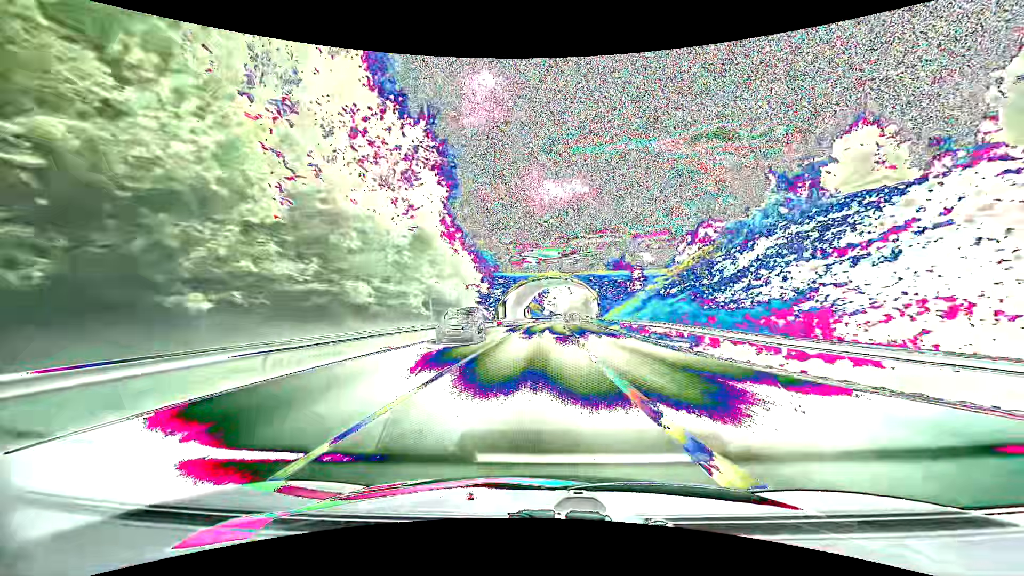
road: primary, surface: asphalt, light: Day
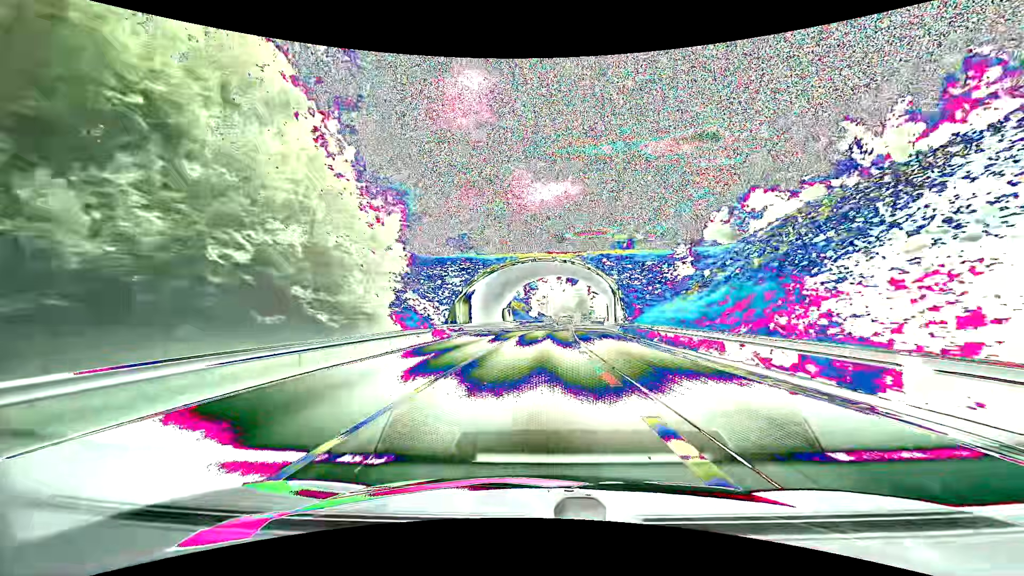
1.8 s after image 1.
(+0.5, +34.0) m; +2°
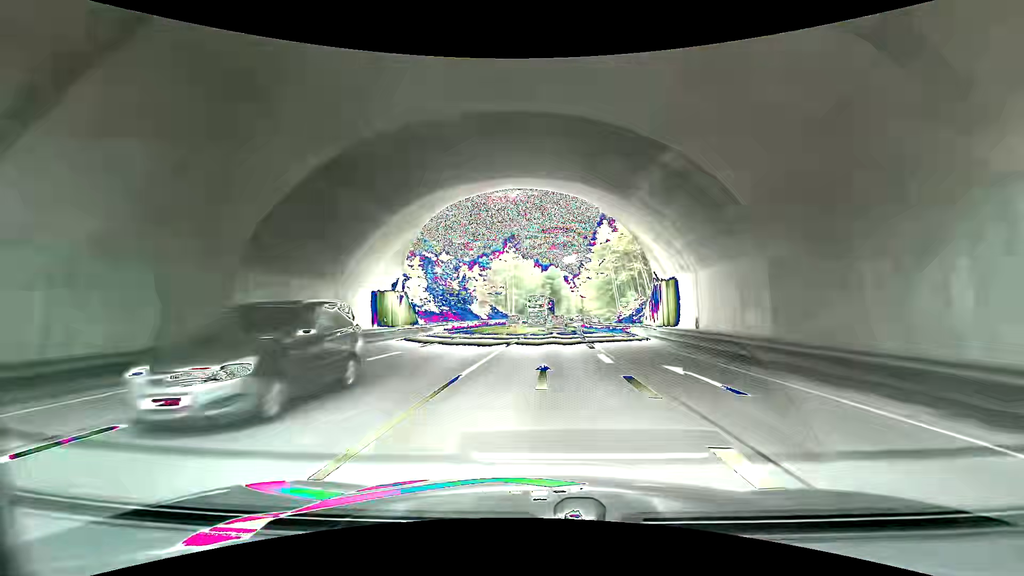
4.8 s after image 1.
(+1.4, +55.8) m; +4°
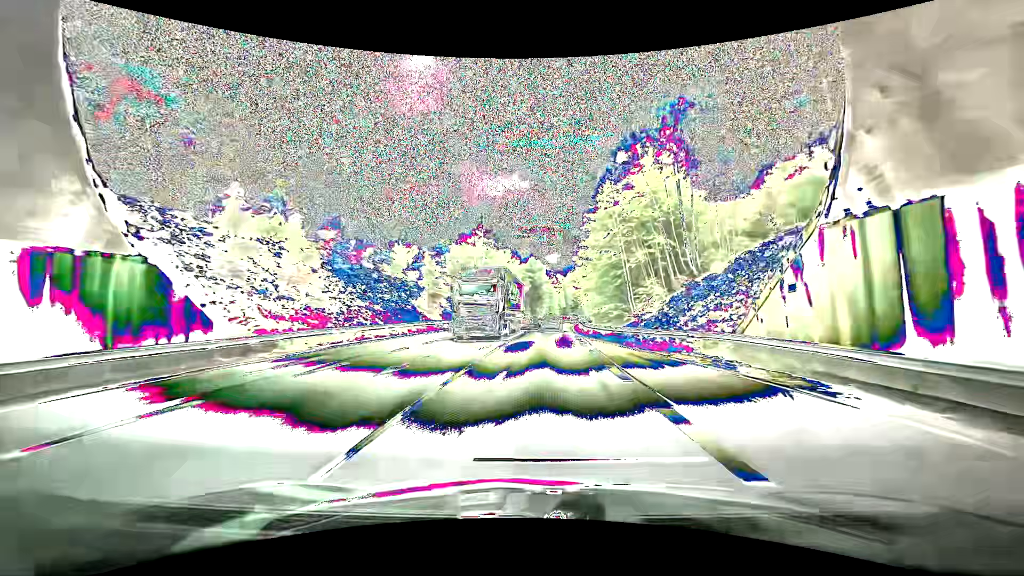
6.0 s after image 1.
(+0.2, +22.1) m; +1°
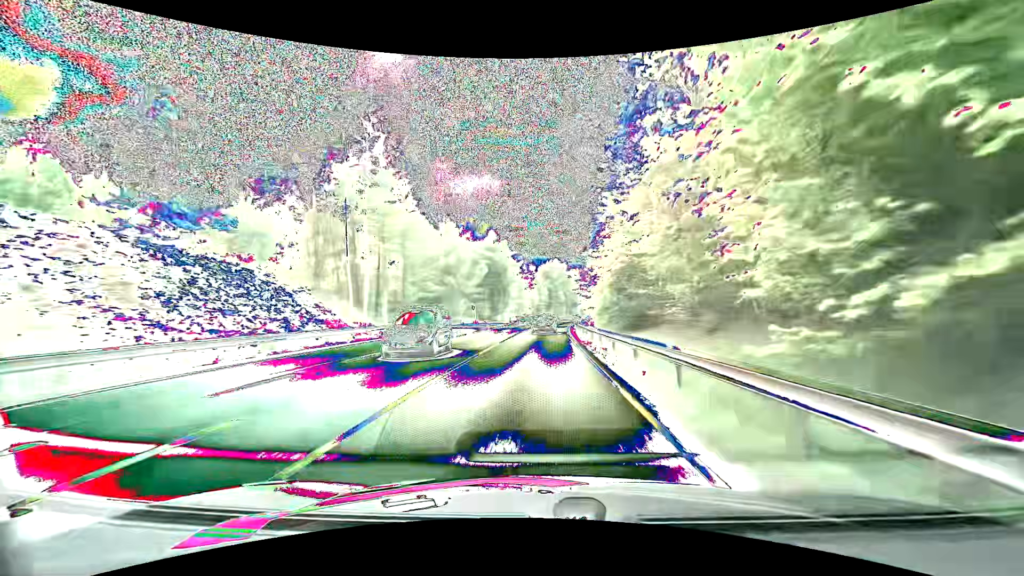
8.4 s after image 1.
(+2.2, +44.1) m; +4°
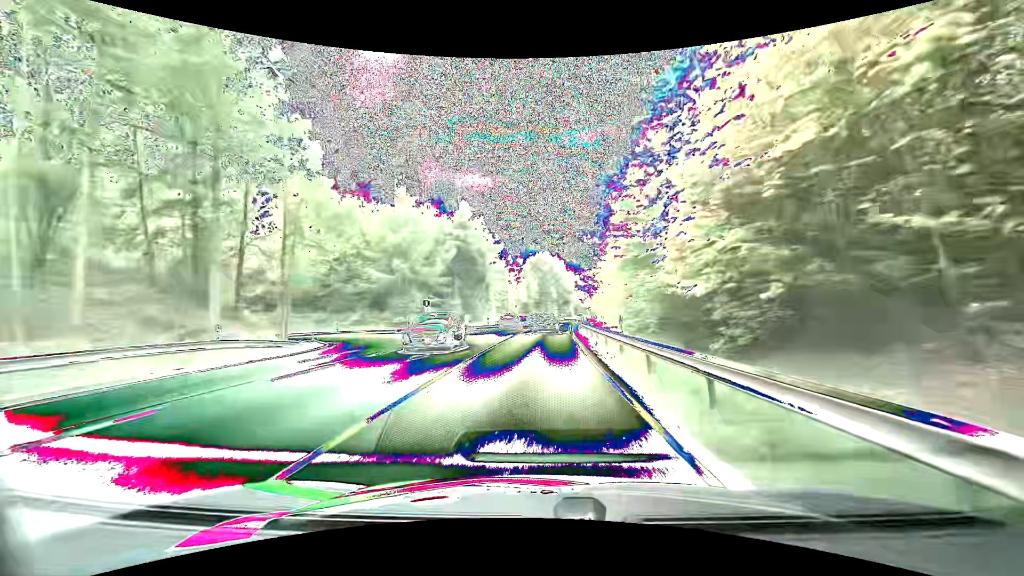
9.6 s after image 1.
(+0.3, +22.0) m; +1°
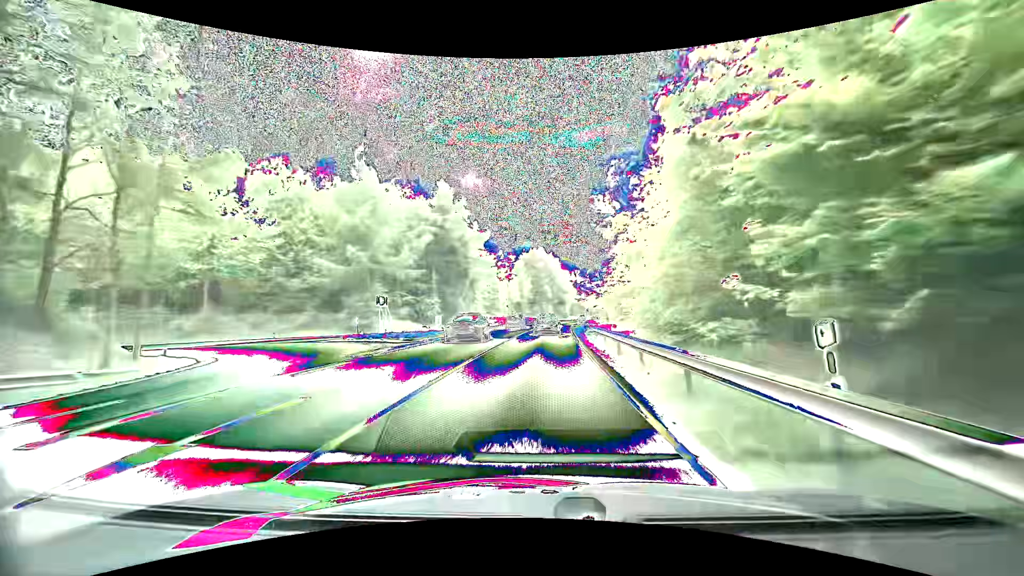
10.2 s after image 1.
(+0.1, +11.0) m; +1°
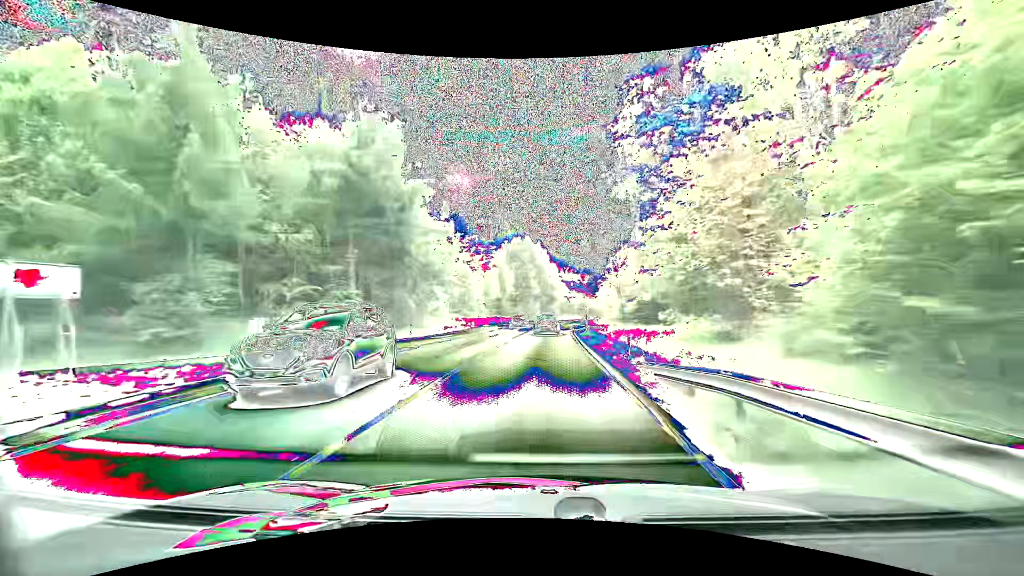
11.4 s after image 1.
(+0.3, +22.1) m; +2°
(0, +10) (0, +20) (+1, +30) (+1, +40) (+2, +50) (+2, +60) (+3, +70) (+4, +80) (+5, +90) (+6, +100) m
